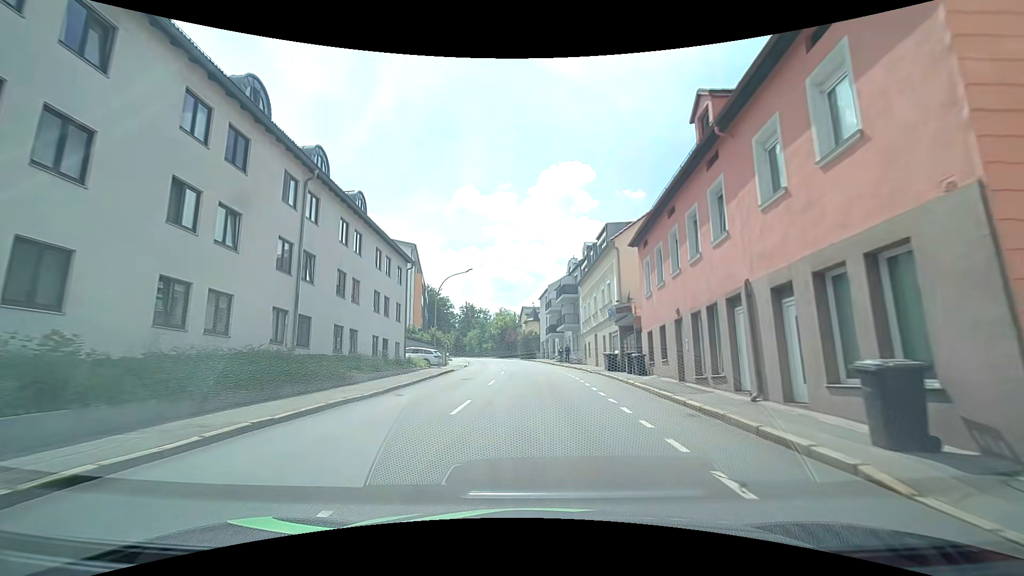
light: Day
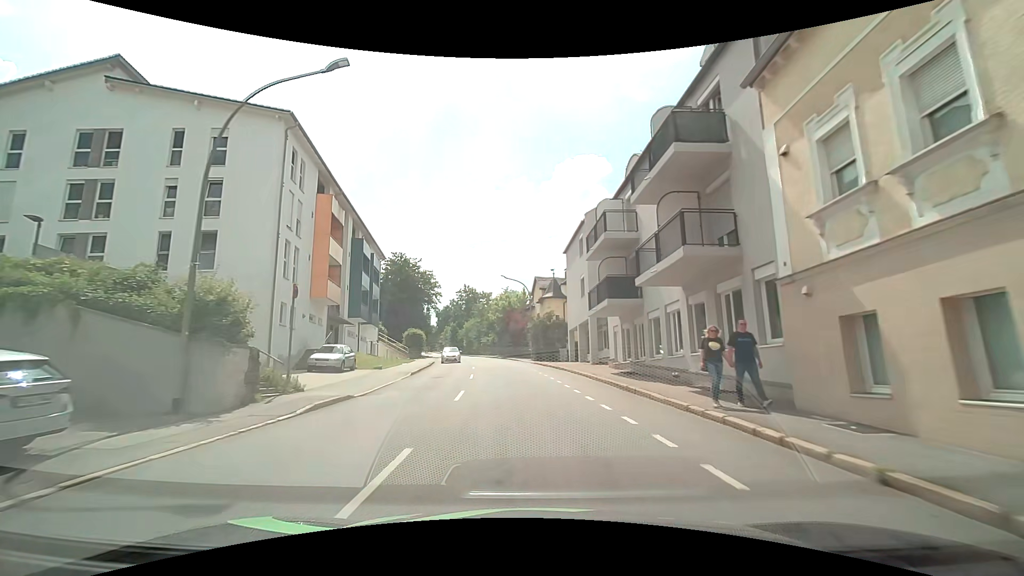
(-0.3, +34.0) m; -2°
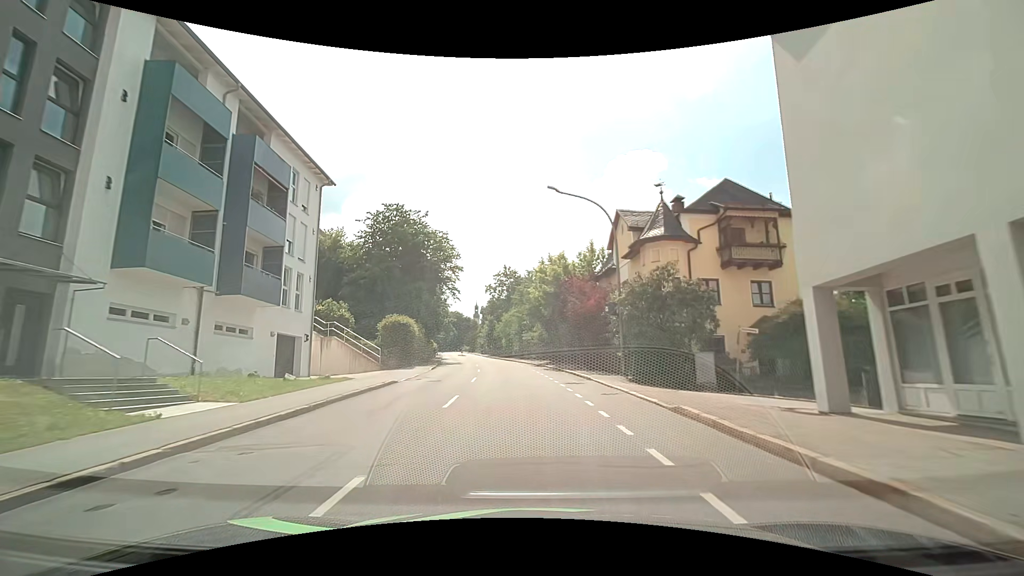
(-1.5, +28.9) m; -6°
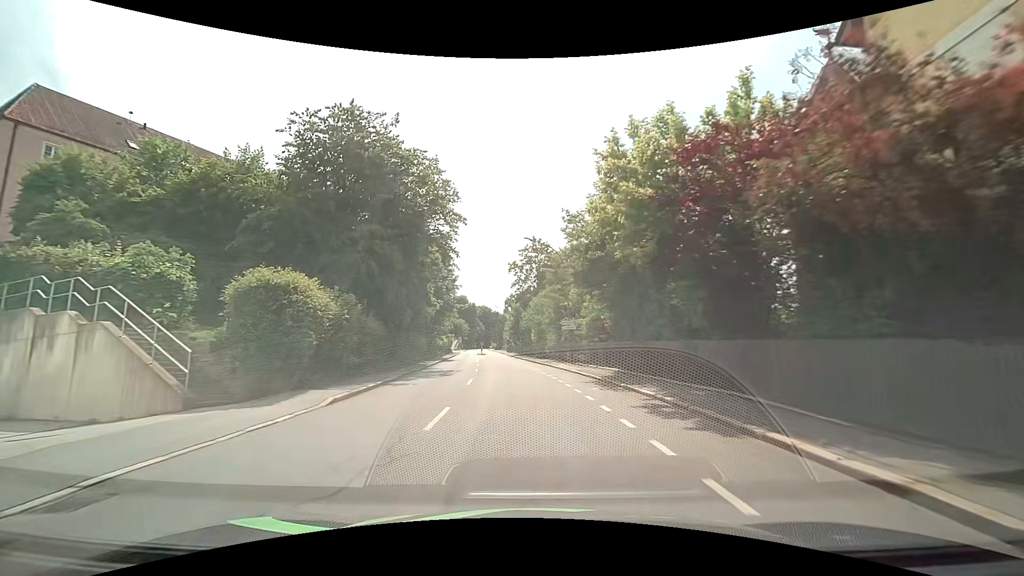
(-0.7, +21.6) m; -4°
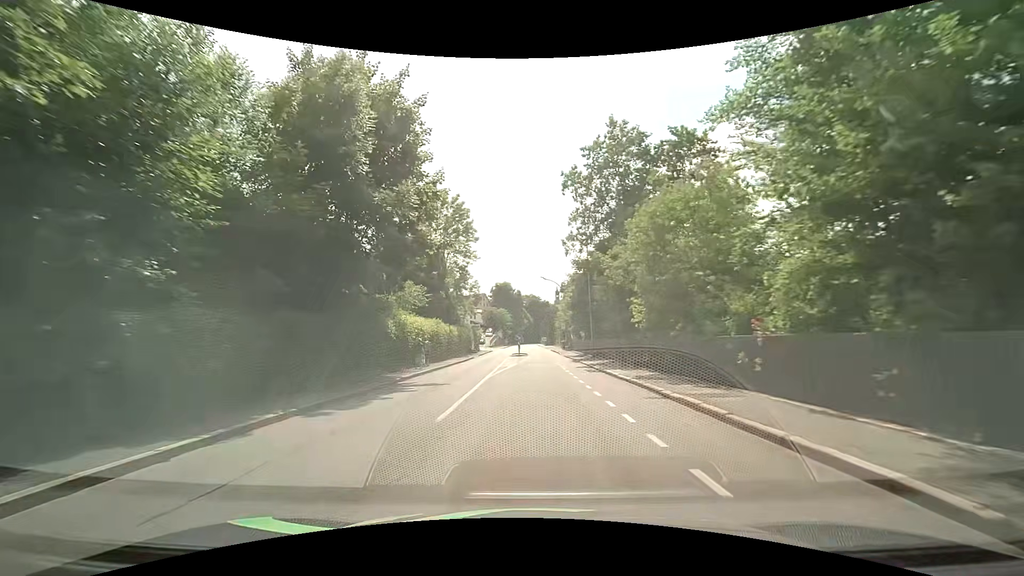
(-1.9, +35.4) m; -5°
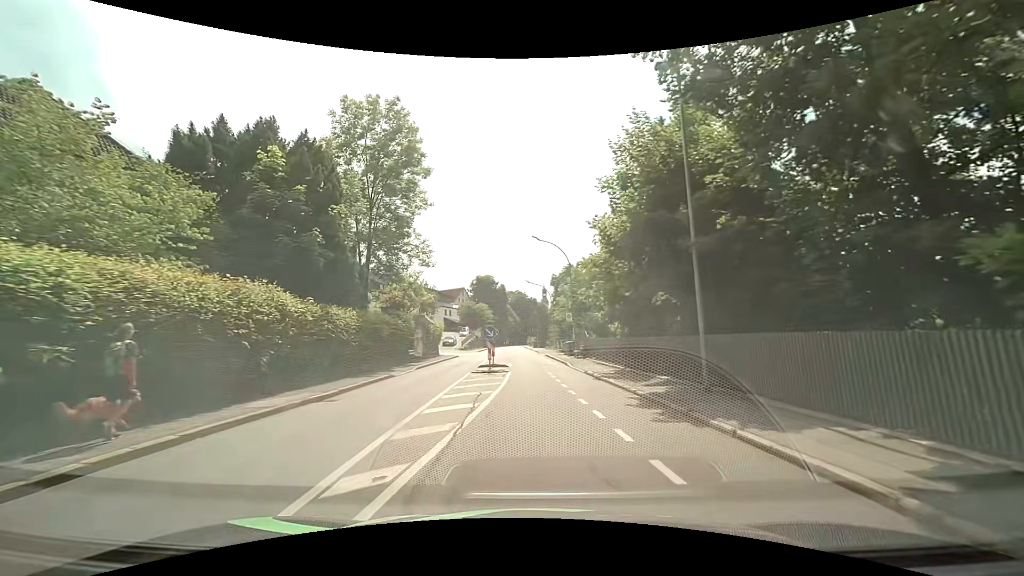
(-0.4, +23.5) m; +1°
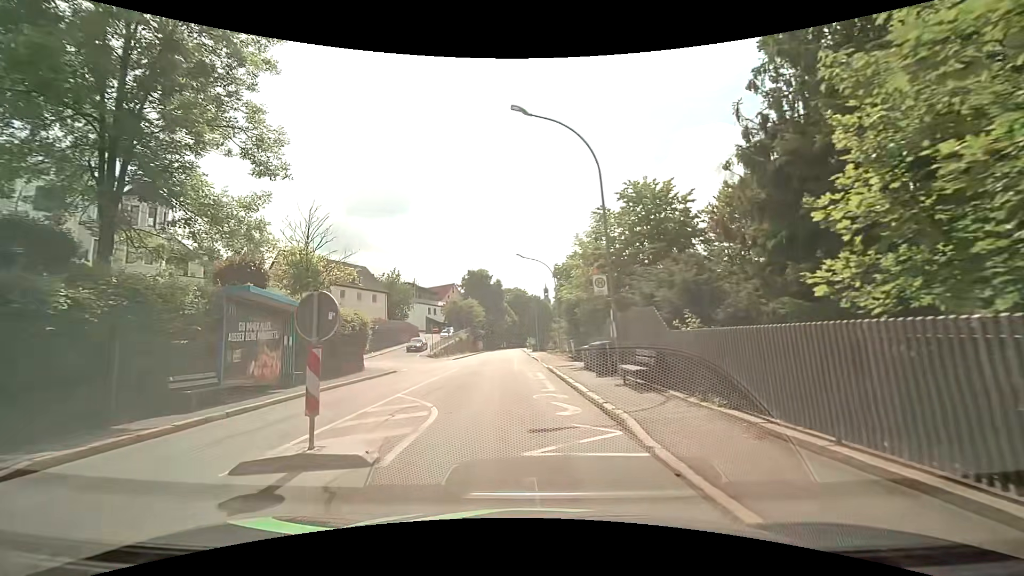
(+0.7, +20.4) m; +1°
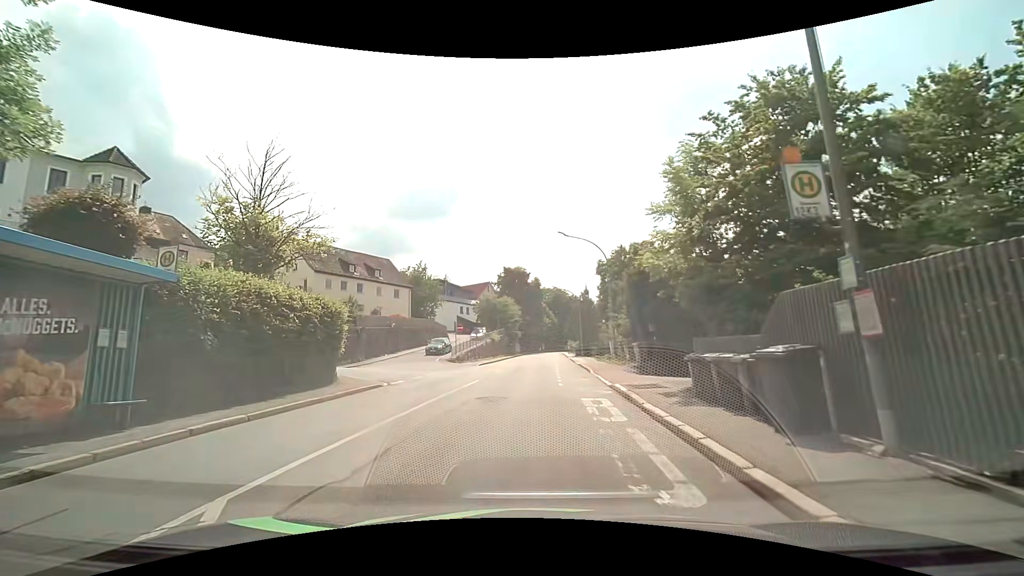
(-0.5, +9.7) m; -5°
(0, +10) (-1, +20) (-1, +30) (0, +40) (0, +50) (+1, +60) (+1, +70) (+2, +80) (+2, +90) (+3, +100) m
